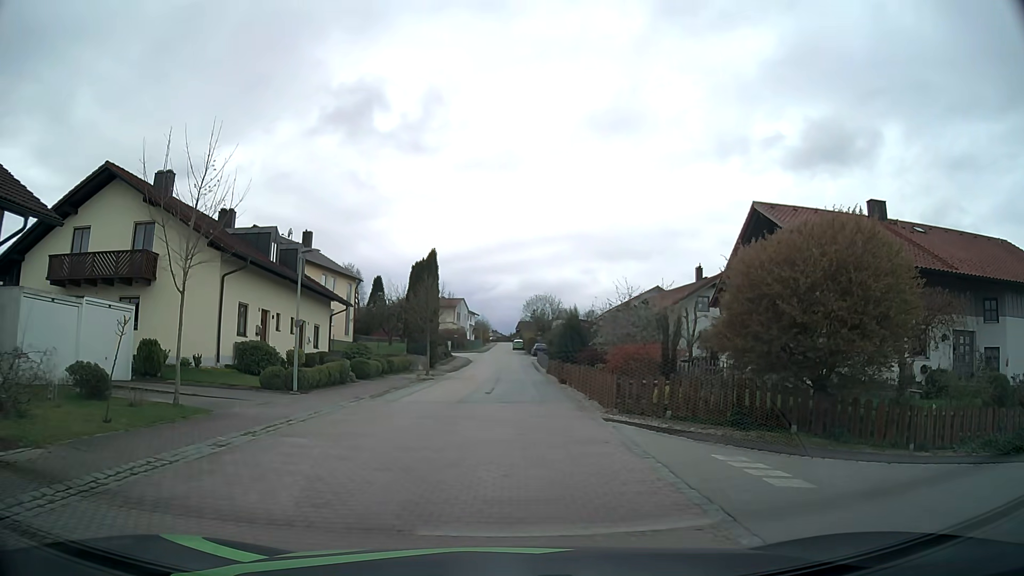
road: residential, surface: asphalt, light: Day
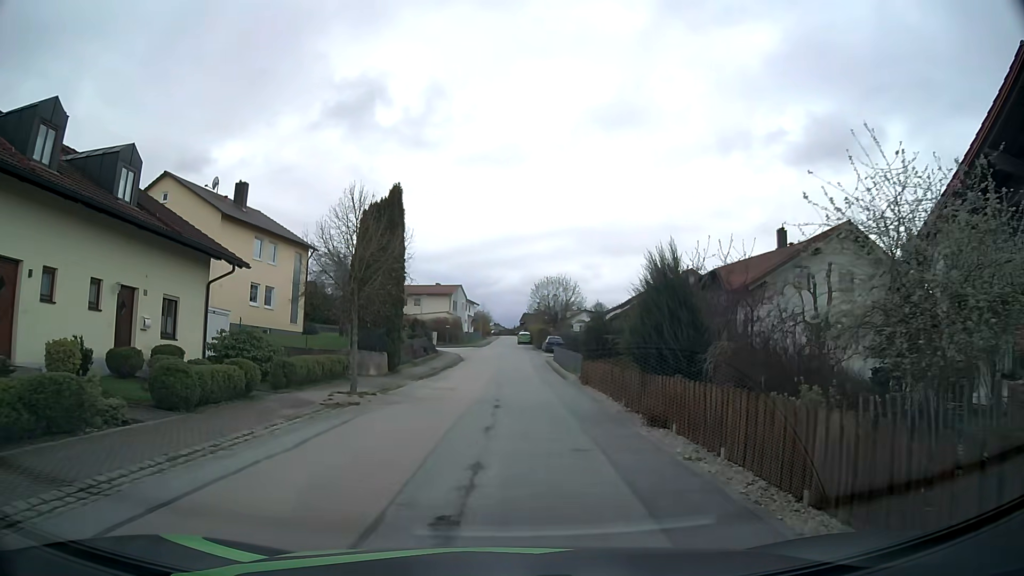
(-0.2, +16.9) m; -1°
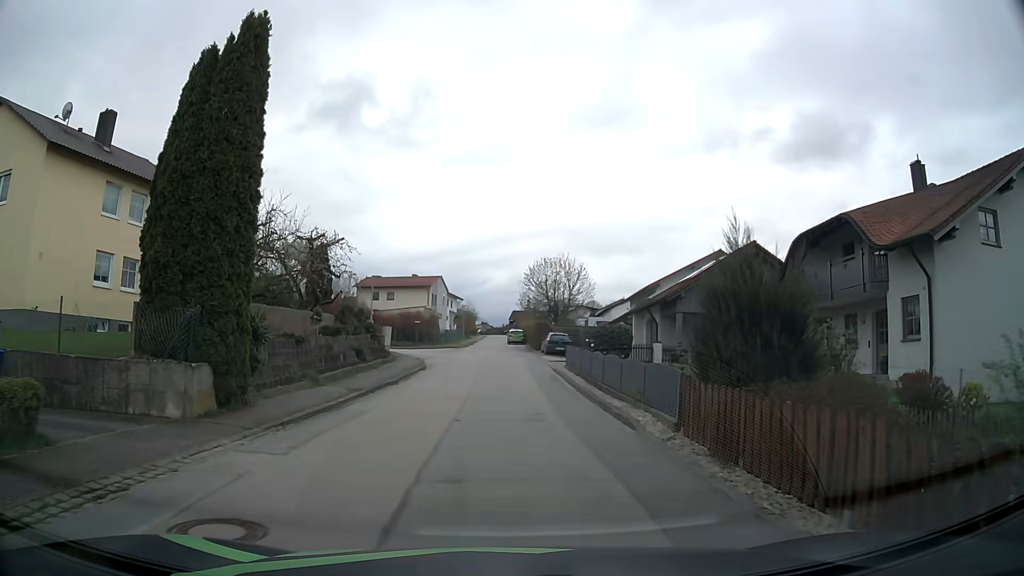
(+0.1, +16.0) m; +1°
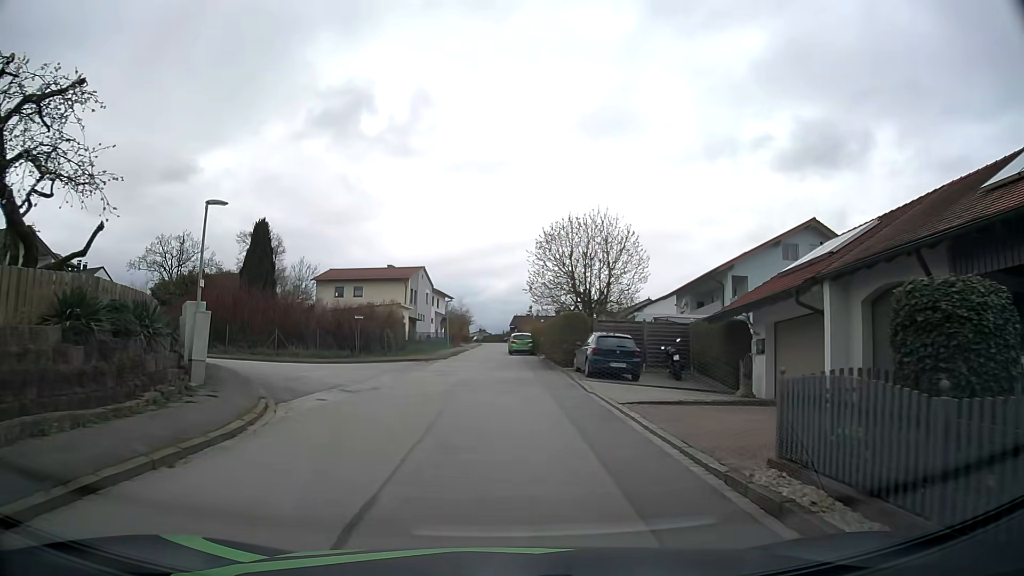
(+0.1, +22.1) m; 0°
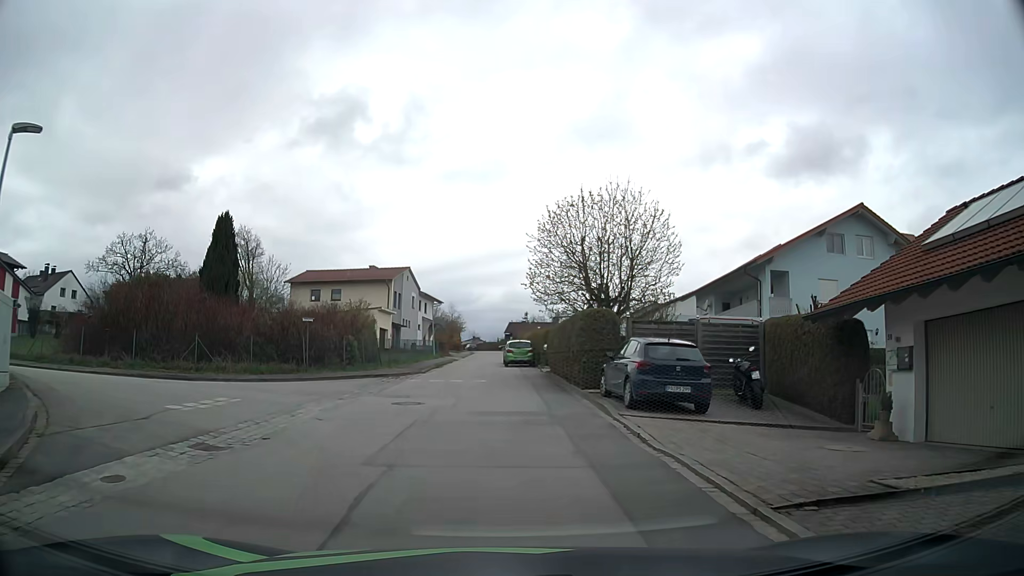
(+0.1, +7.8) m; +1°
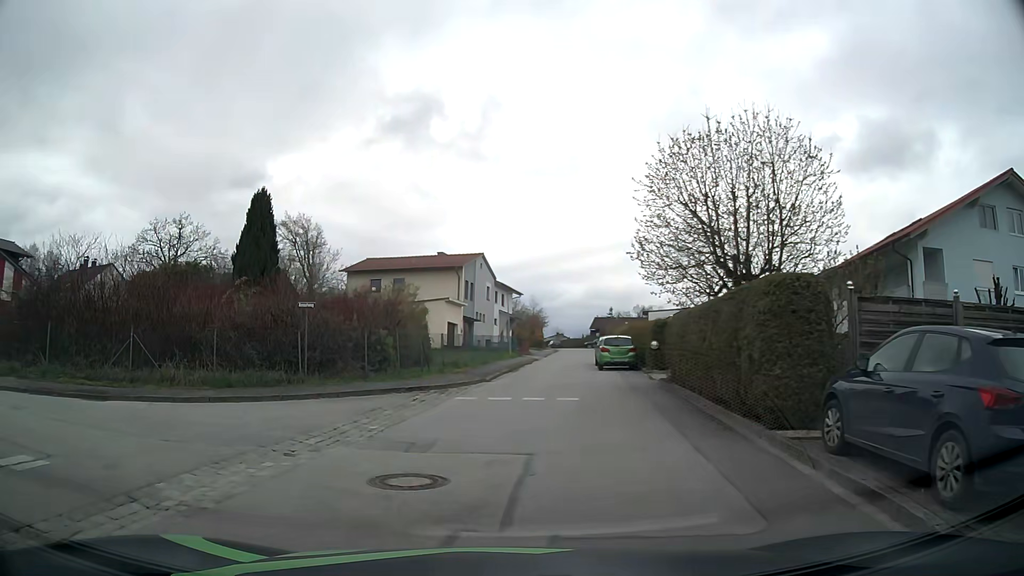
(-0.1, +8.5) m; -6°
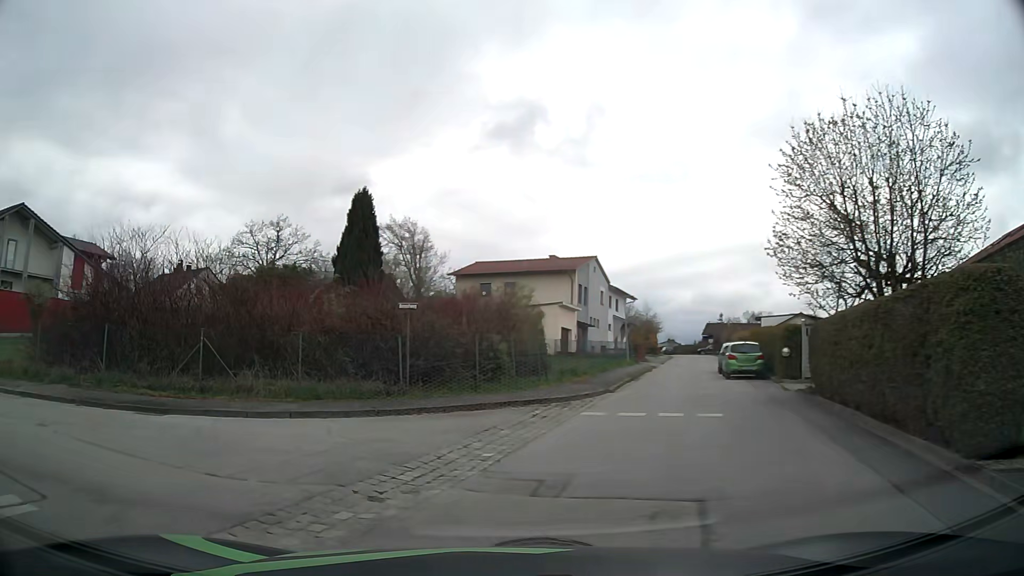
(-0.1, +2.1) m; -9°
